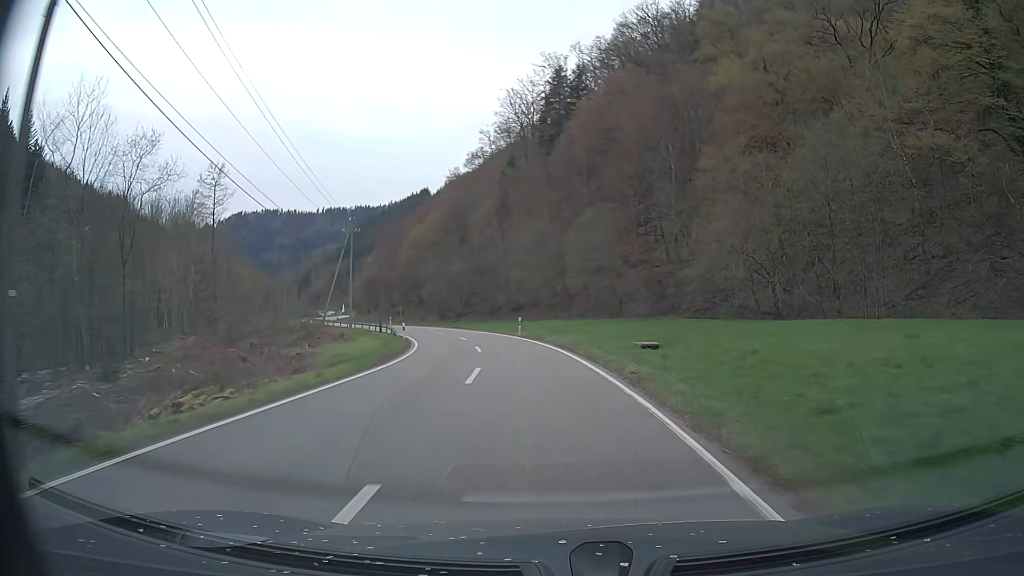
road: tertiary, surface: asphalt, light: Day
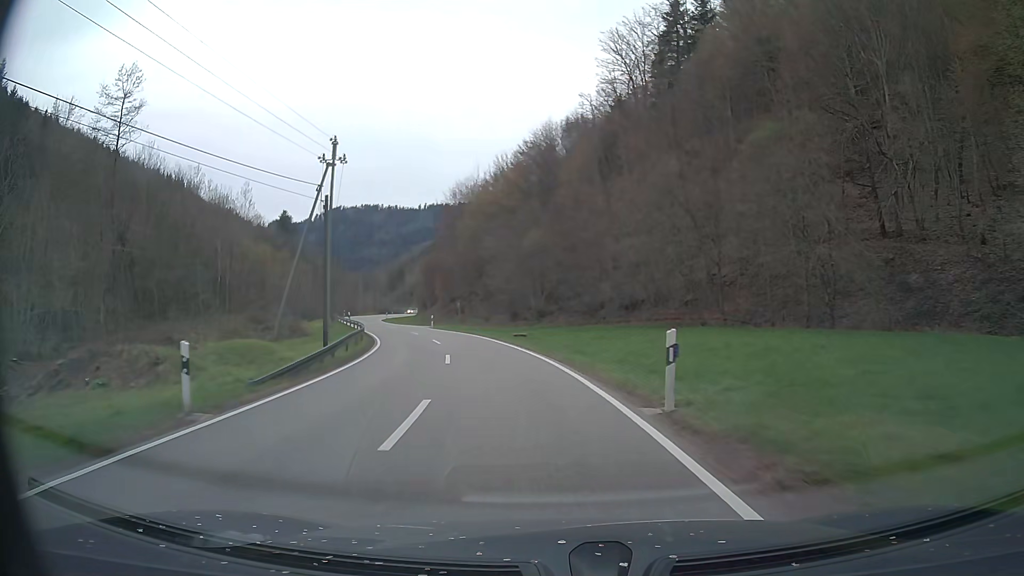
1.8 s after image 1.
(-1.7, +30.7) m; -8°
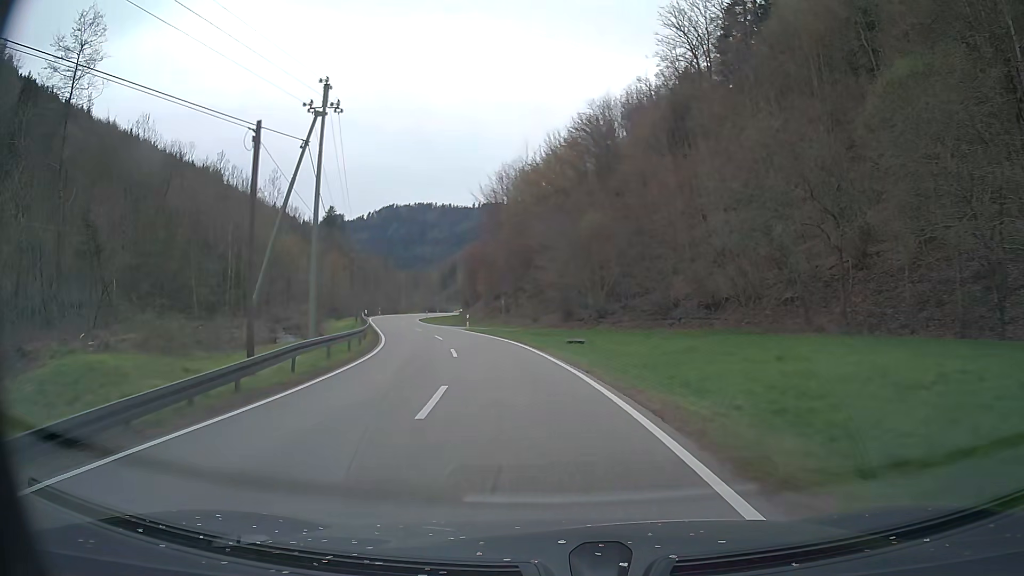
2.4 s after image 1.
(-0.4, +10.1) m; -5°
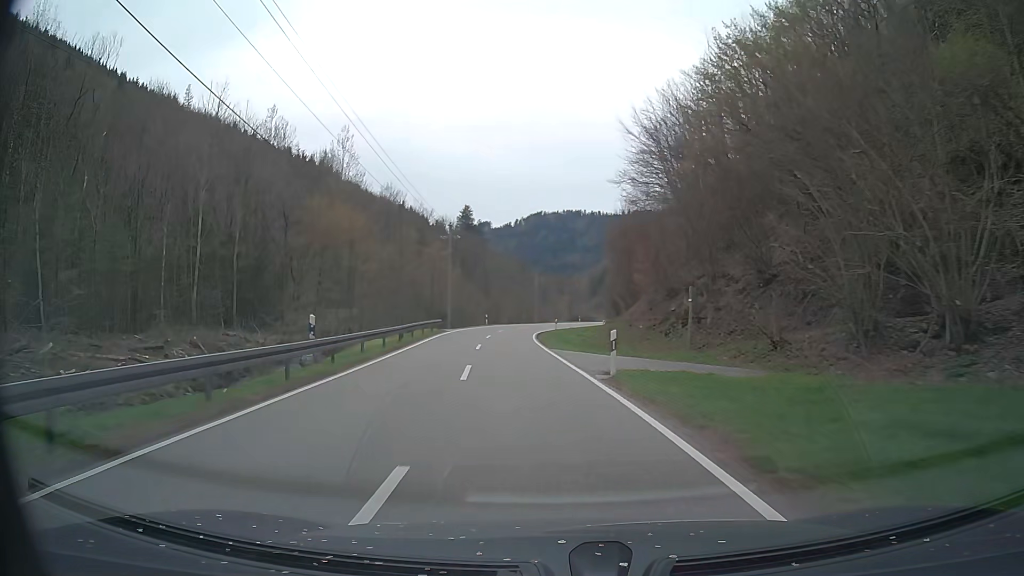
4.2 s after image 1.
(-3.6, +30.8) m; -13°
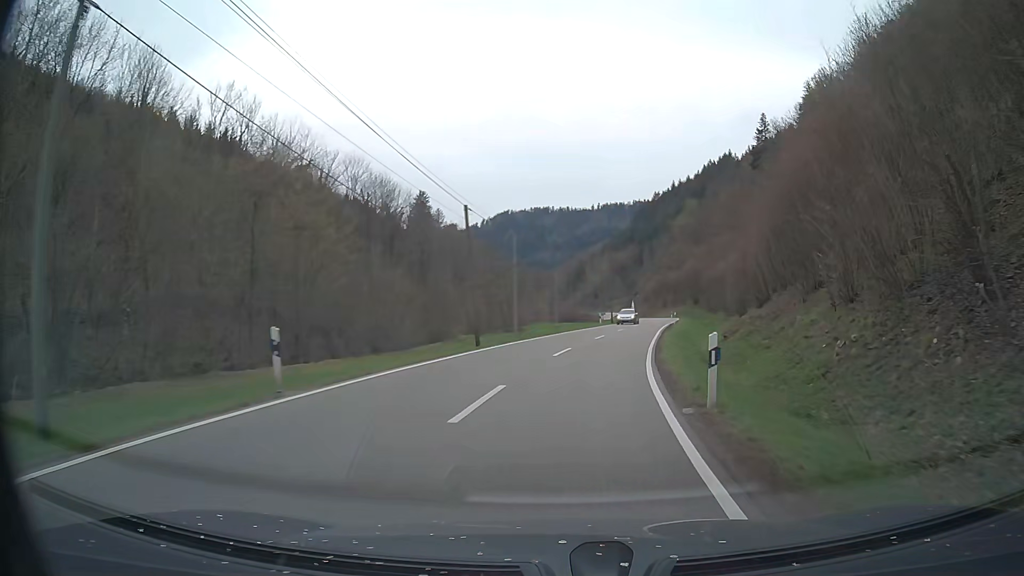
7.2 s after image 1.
(-2.7, +53.9) m; +2°
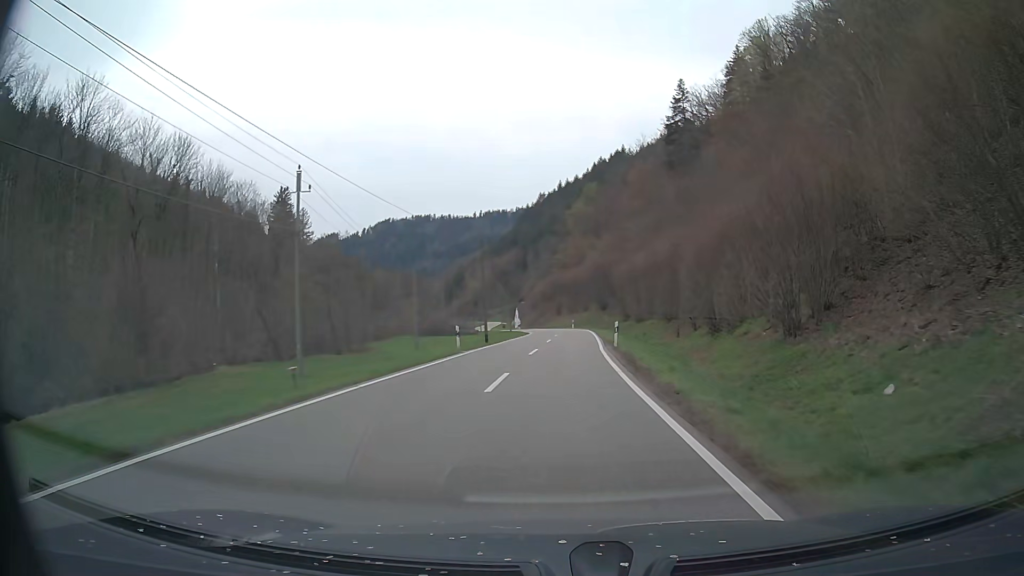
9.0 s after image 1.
(+3.1, +31.5) m; +10°
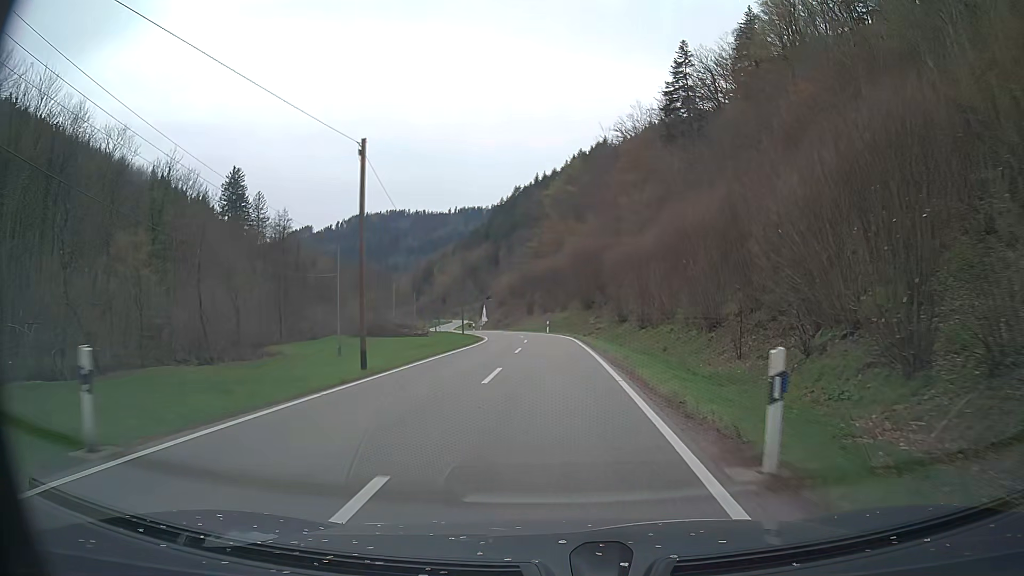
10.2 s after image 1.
(+0.5, +22.8) m; +2°
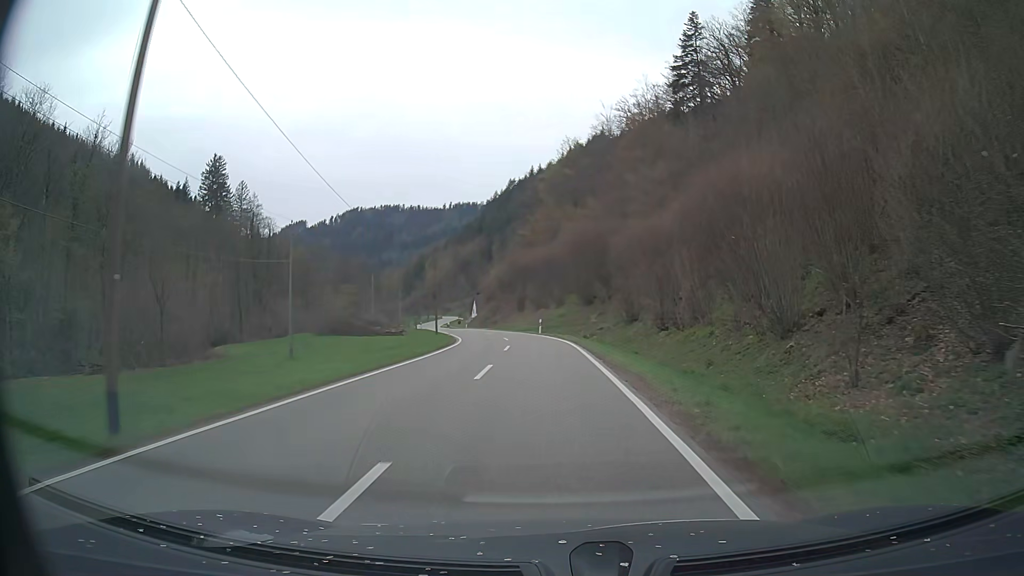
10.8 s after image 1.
(+0.1, +11.6) m; +1°
(0, +10) (0, +20) (0, +30) (-1, +40) (-3, +50) (-5, +60) (-7, +69) (-9, +79) (-12, +89) (-14, +99) m
